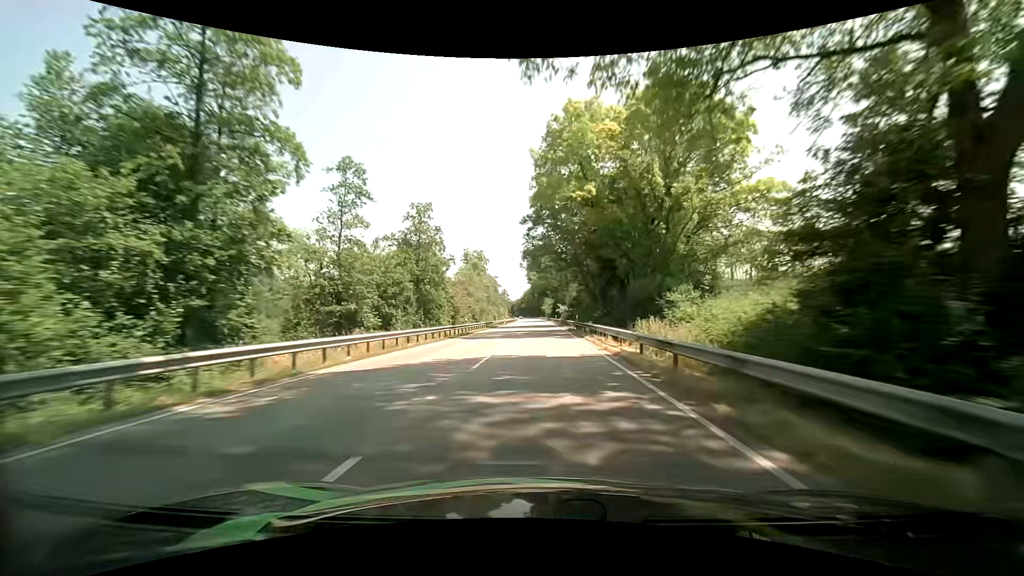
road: primary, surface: asphalt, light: Day
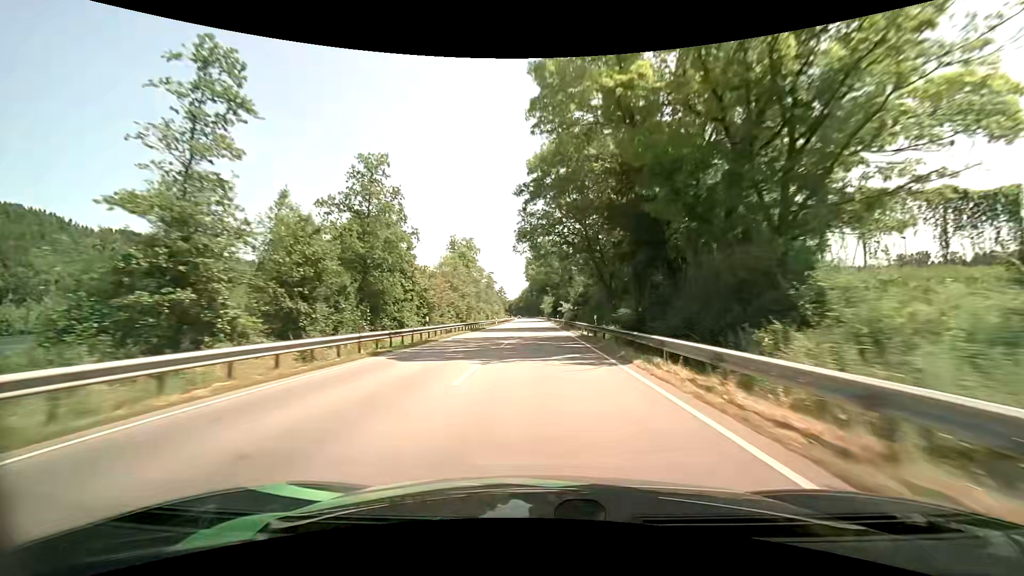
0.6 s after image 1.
(0.0, +15.0) m; 0°
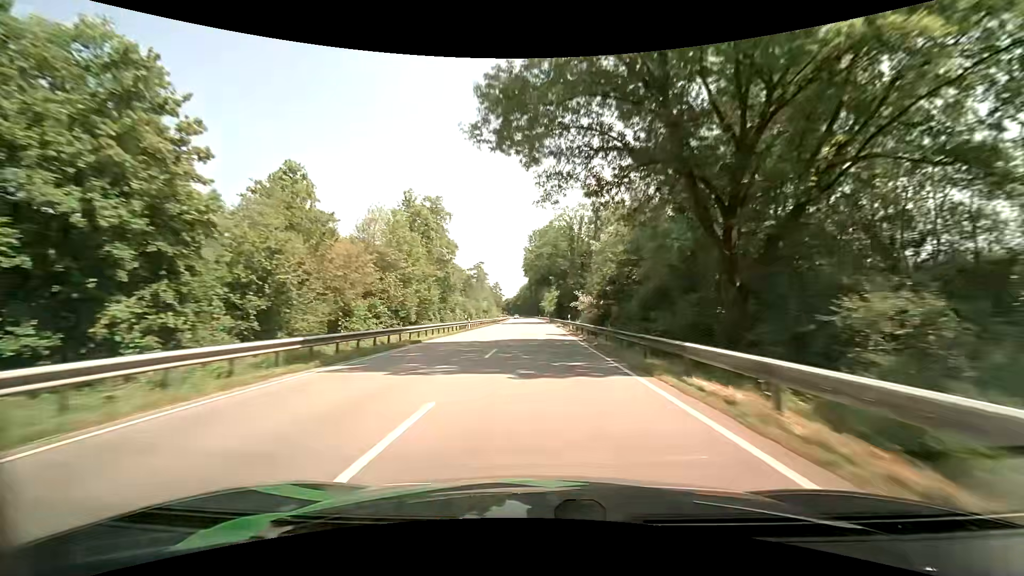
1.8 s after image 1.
(+0.1, +30.0) m; 0°
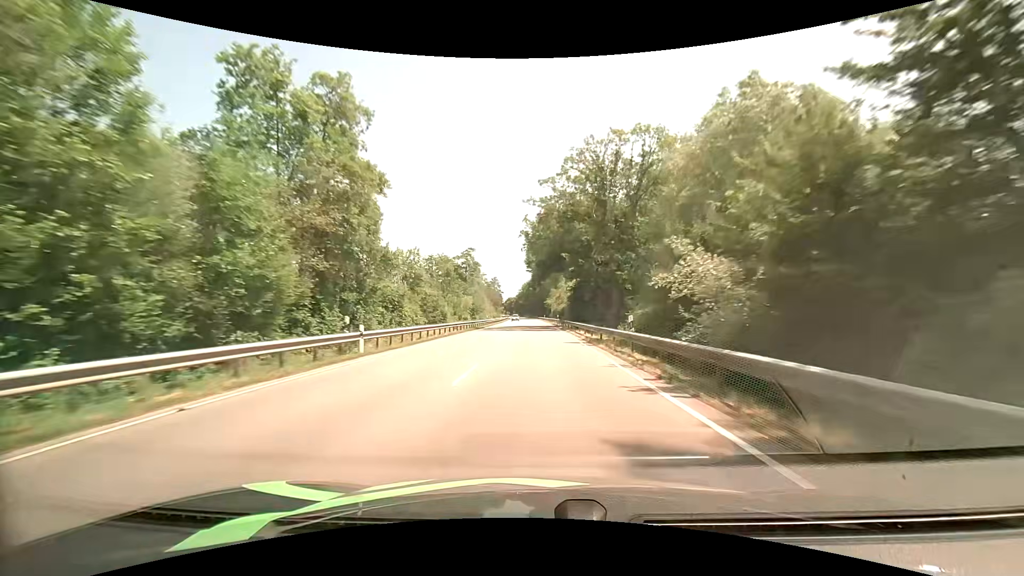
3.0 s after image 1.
(-0.2, +30.0) m; -1°
(0, +10) (0, +20) (0, +30) (0, +40) (0, +50) (-1, +60) (-1, +70) (-1, +80) (-1, +90) (-1, +100) m
